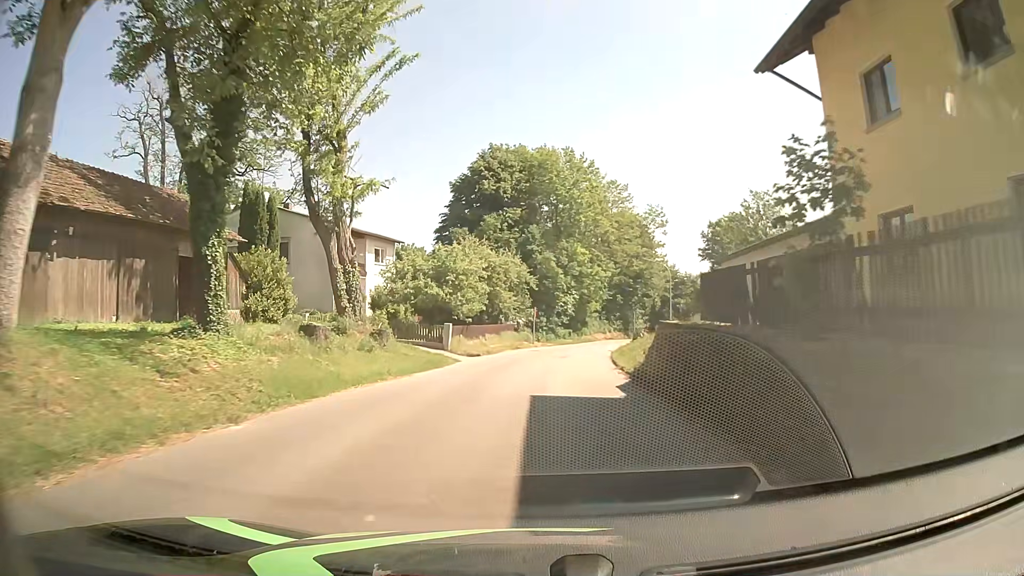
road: secondary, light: Day
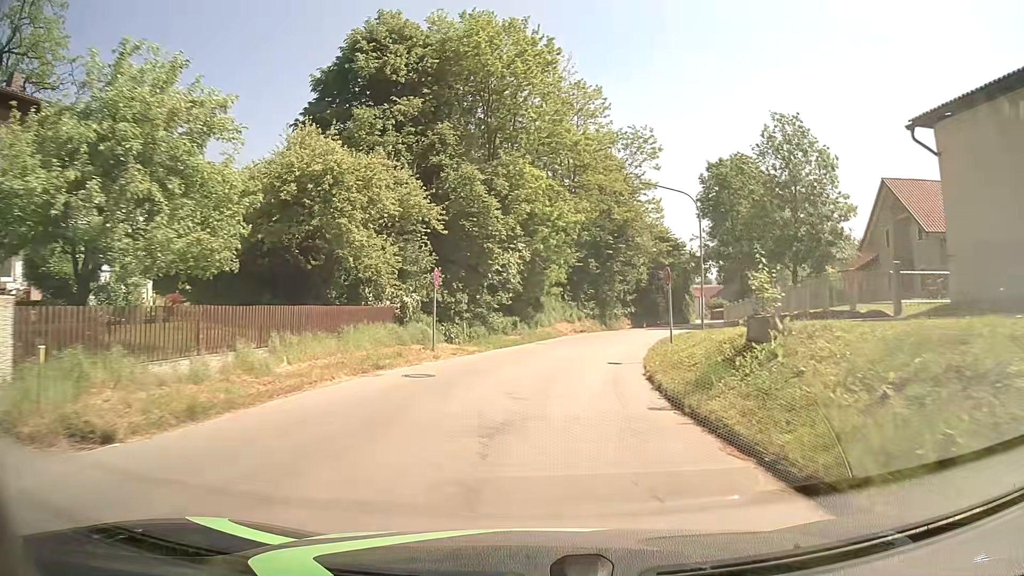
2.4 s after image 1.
(+1.1, +28.3) m; +5°
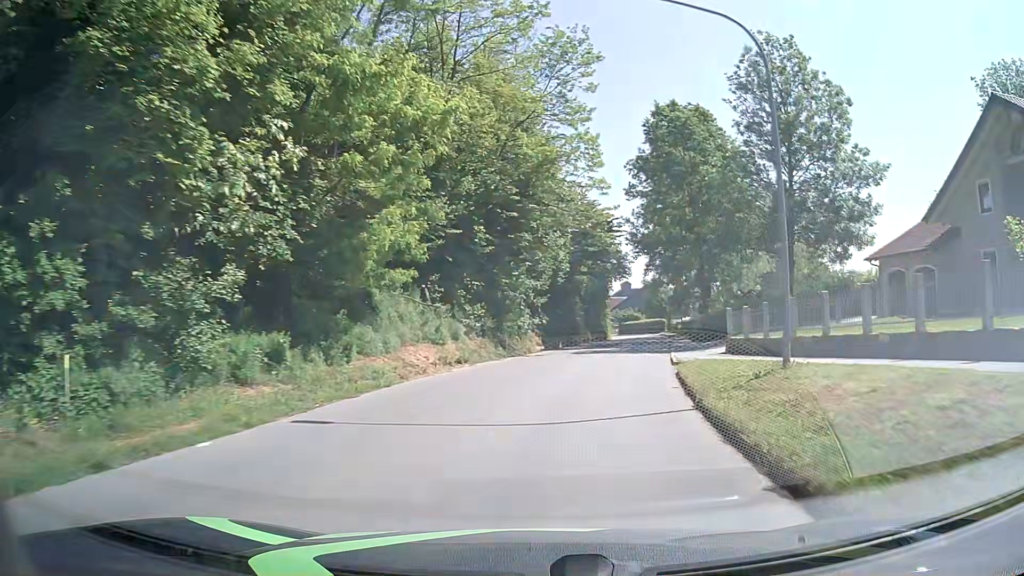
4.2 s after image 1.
(+1.6, +21.2) m; +10°
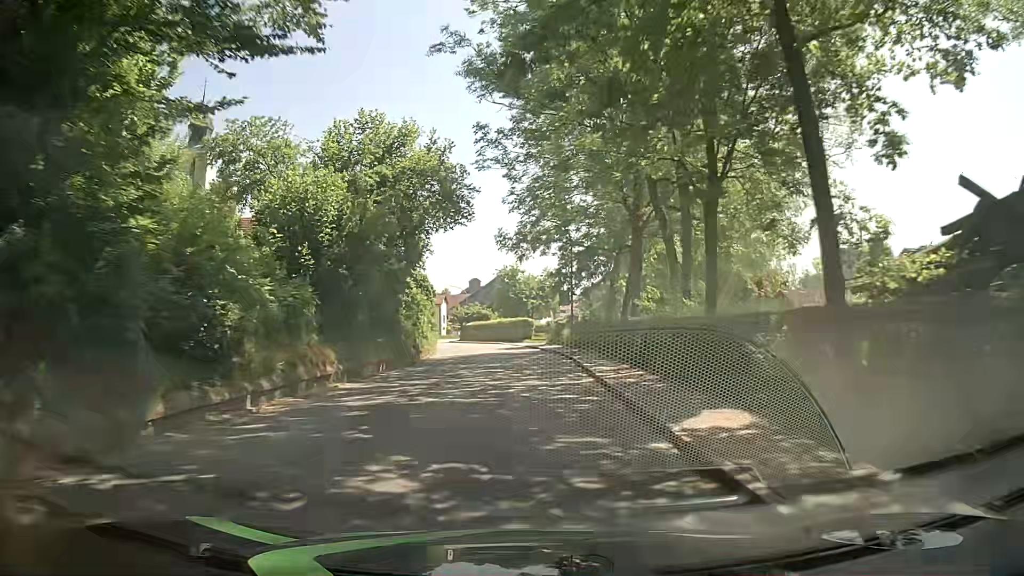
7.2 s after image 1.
(+5.1, +35.0) m; +12°
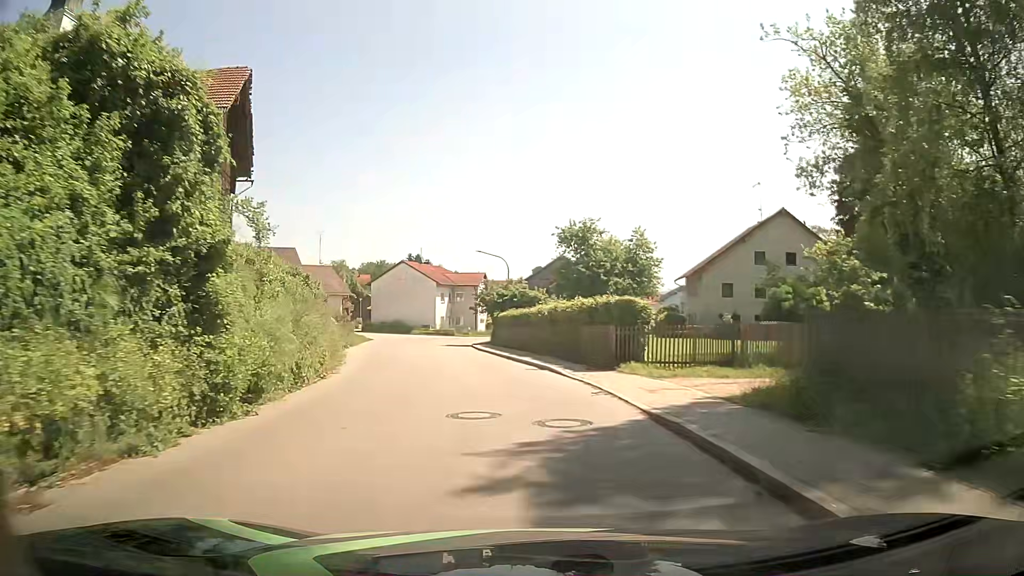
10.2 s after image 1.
(-1.0, +34.9) m; -7°
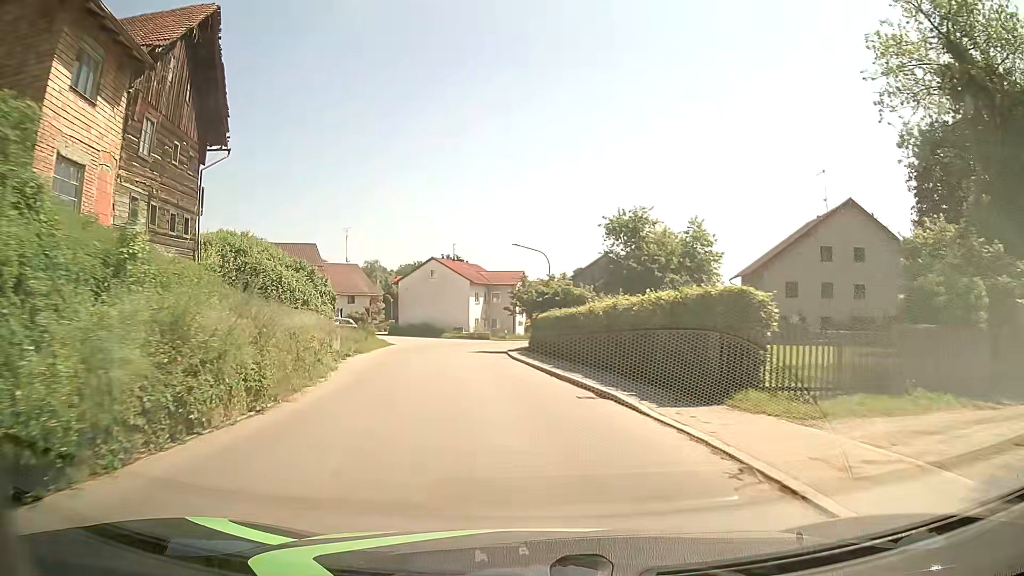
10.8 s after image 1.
(0.0, +6.5) m; -2°
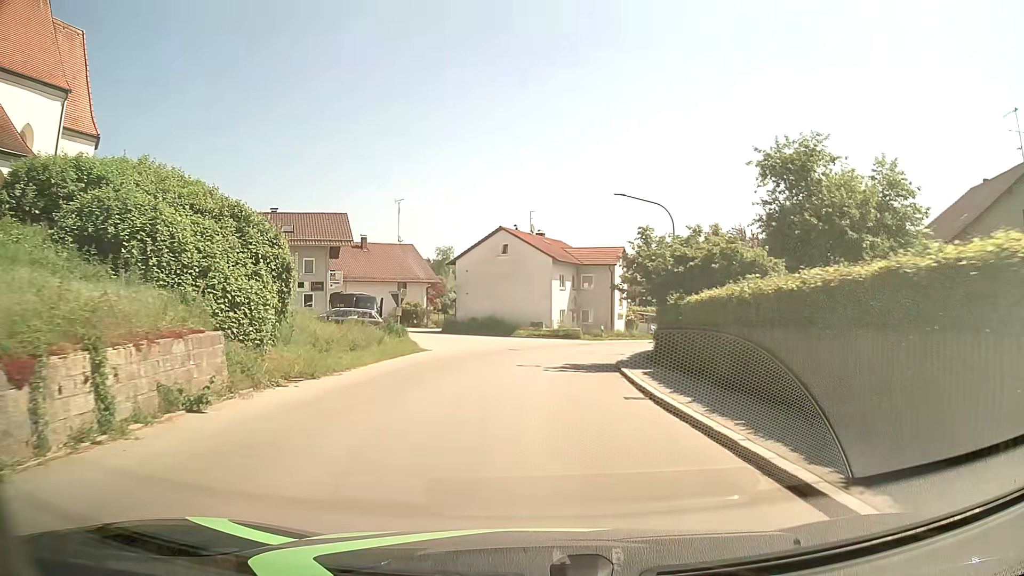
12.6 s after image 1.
(-1.1, +17.8) m; -6°
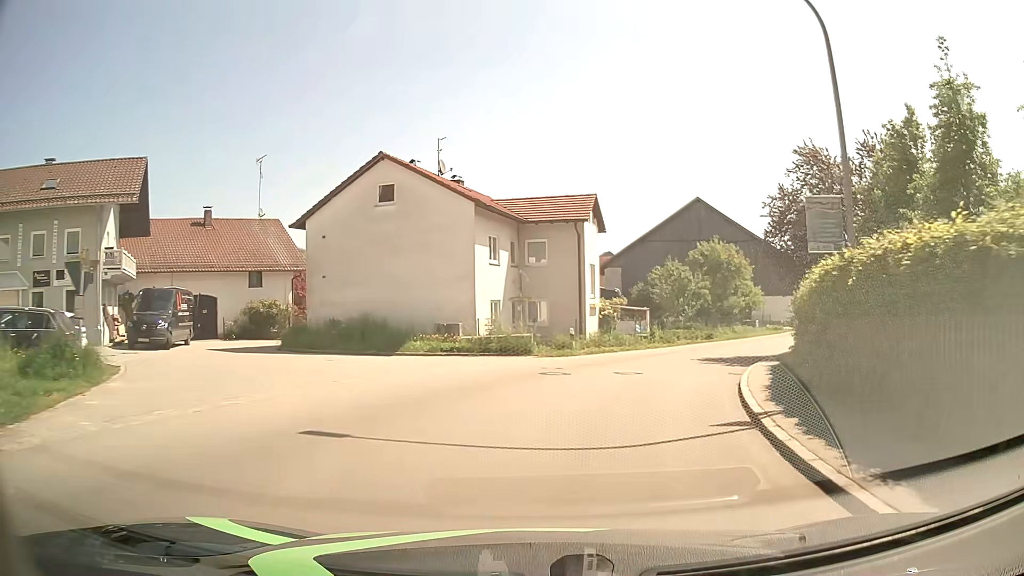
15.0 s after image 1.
(+0.4, +22.6) m; +6°
